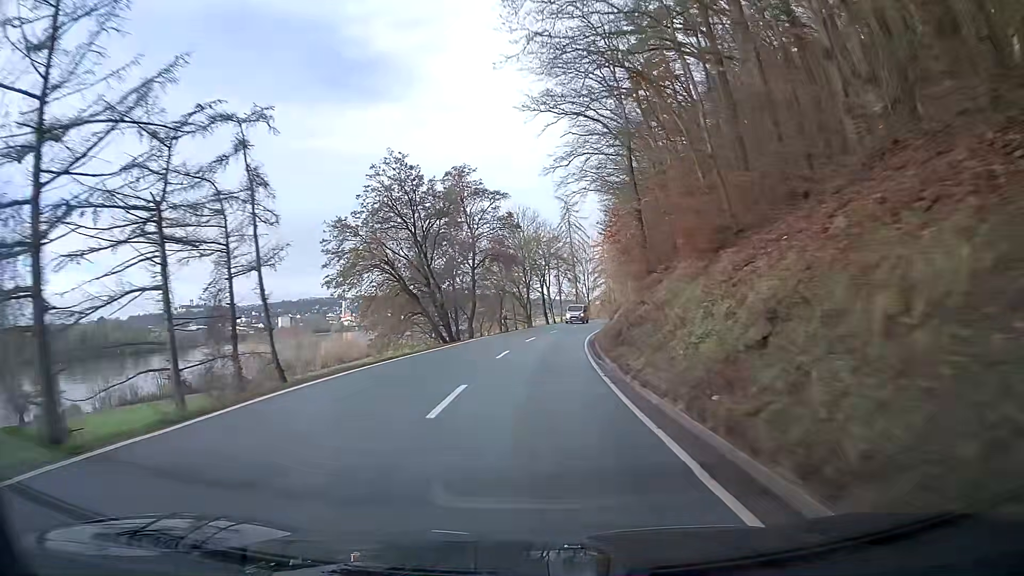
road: secondary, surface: asphalt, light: Day
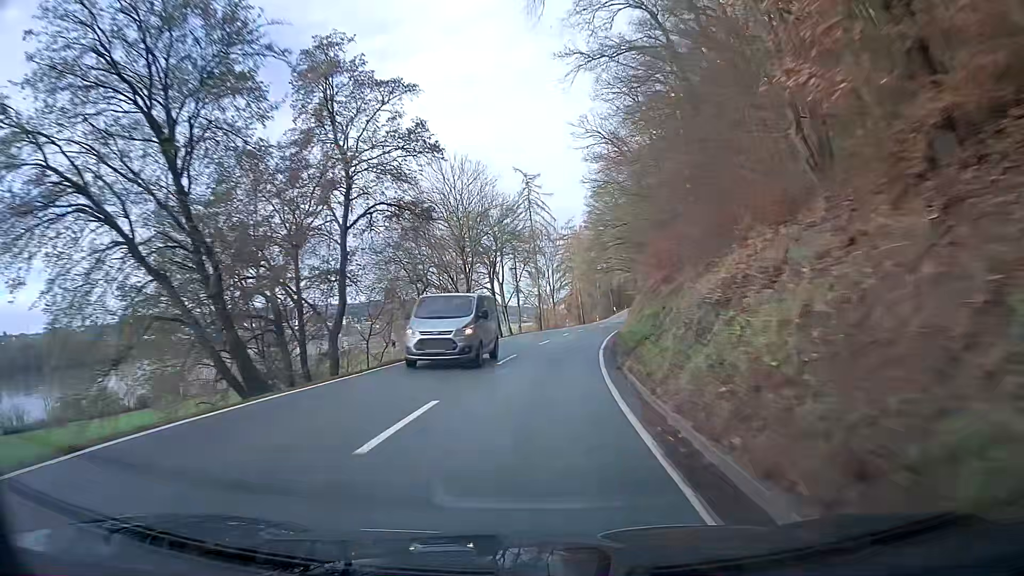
(+0.9, +26.8) m; +4°
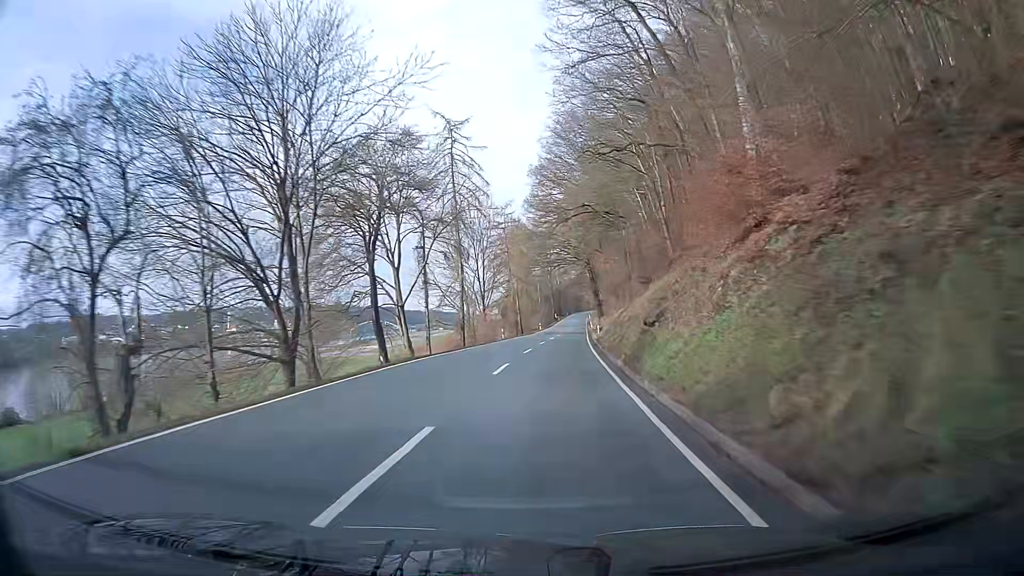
(+1.4, +26.7) m; +6°
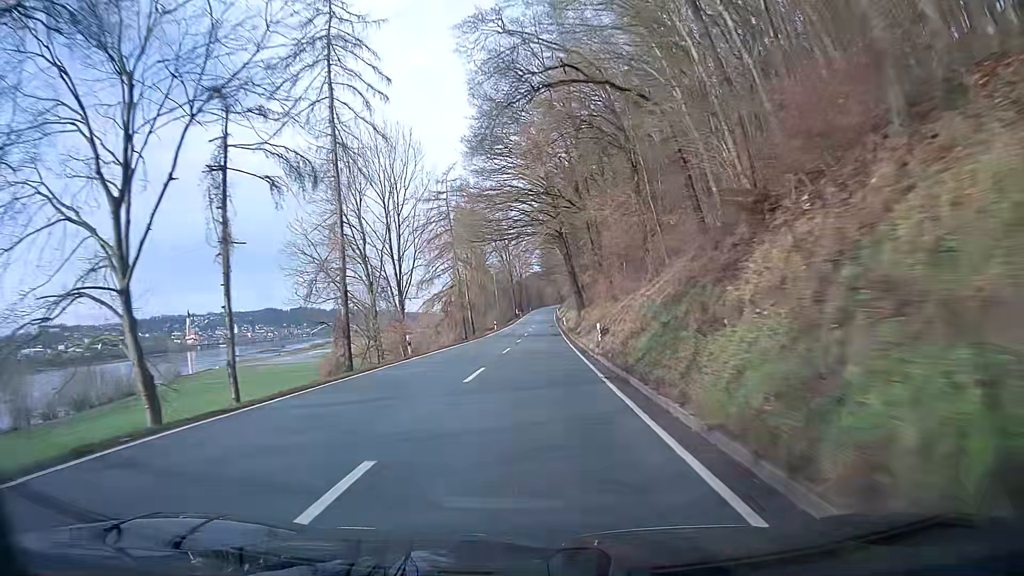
(+0.6, +26.6) m; +2°
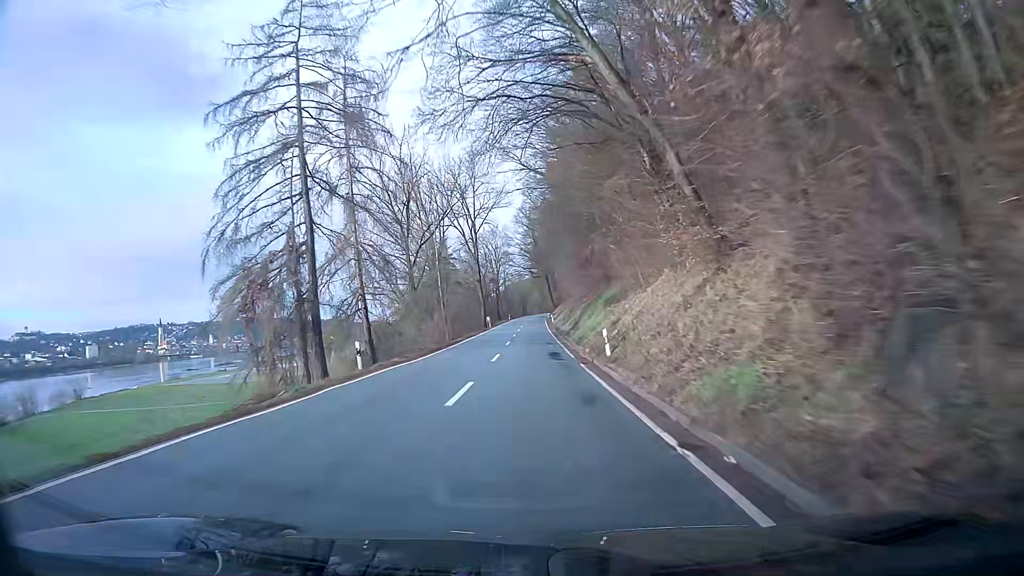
(+0.8, +54.0) m; +1°
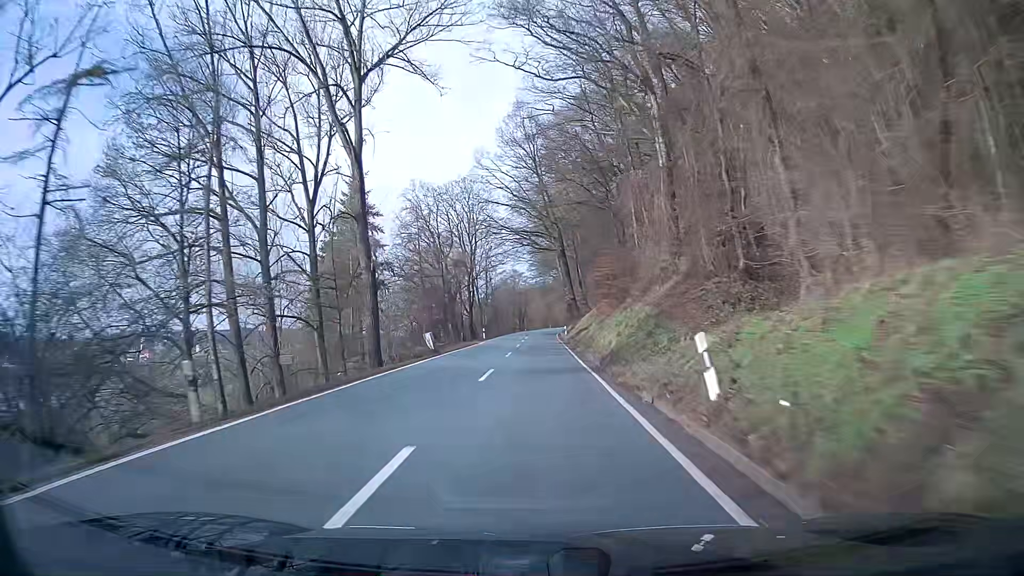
(0.0, +68.5) m; 0°
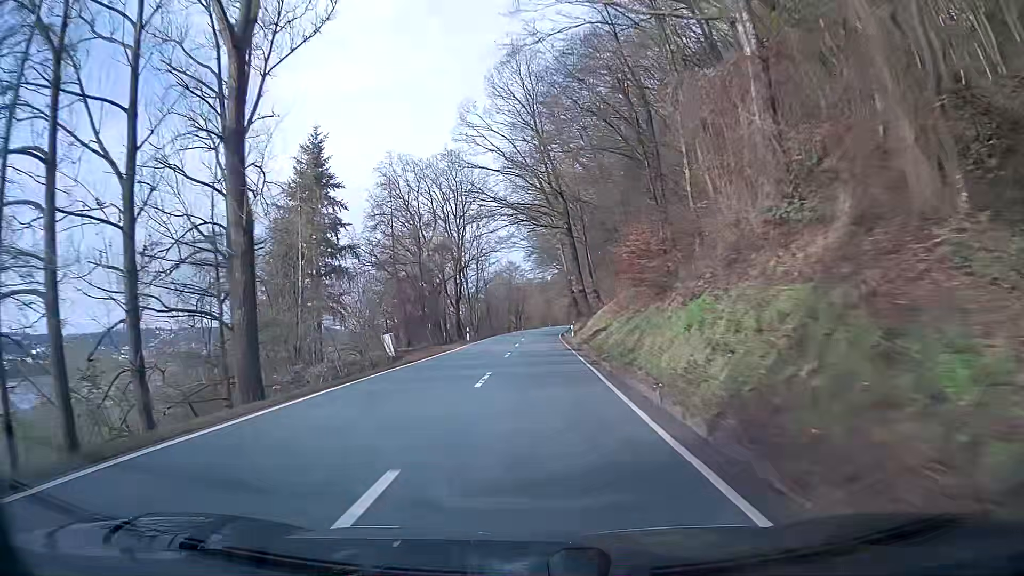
(0.0, +13.7) m; 0°
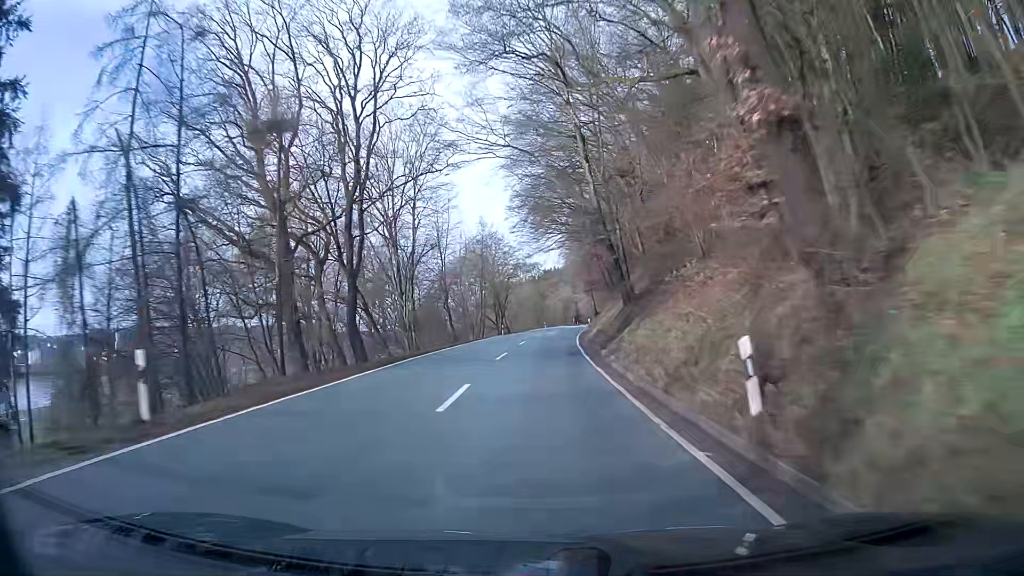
(+0.2, +41.4) m; +1°
